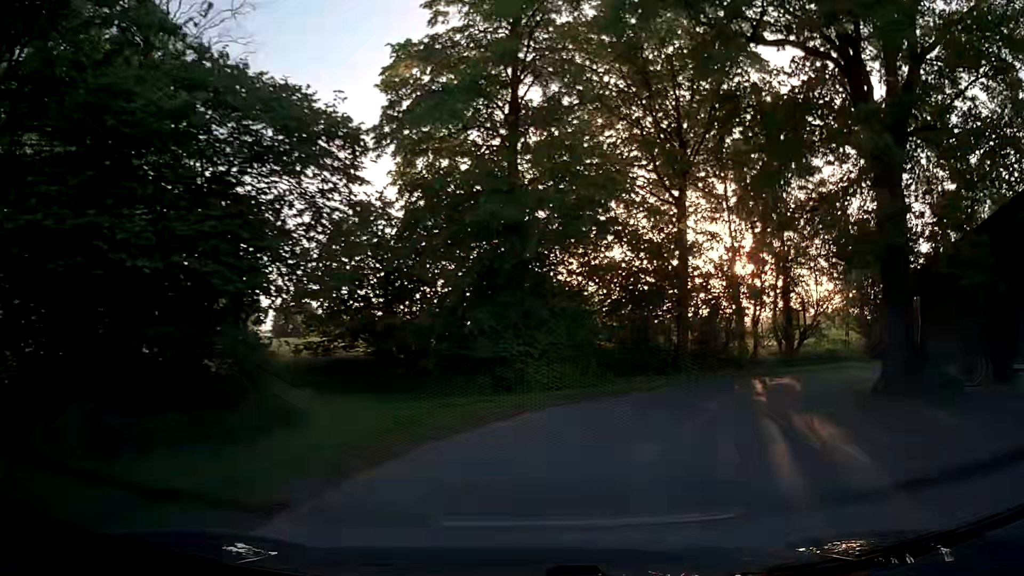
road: unclassified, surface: asphalt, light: Day
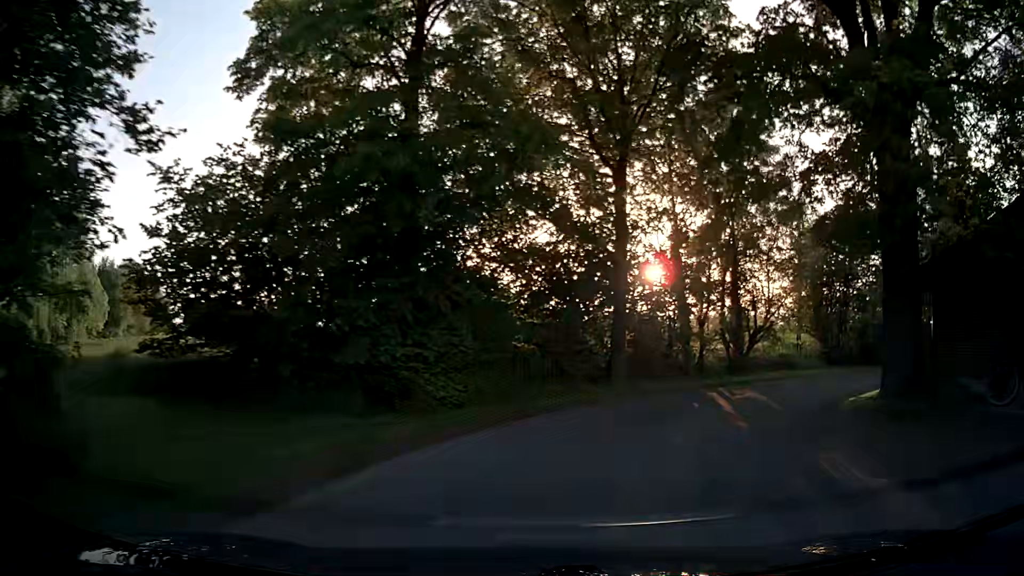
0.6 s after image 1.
(+0.2, +4.4) m; +6°
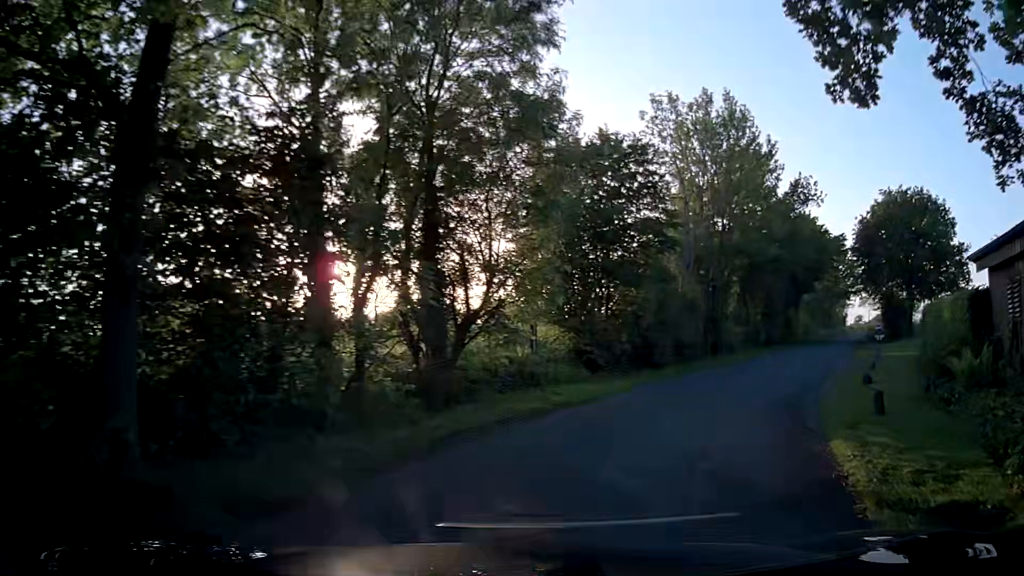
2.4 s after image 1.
(+3.1, +12.8) m; +28°
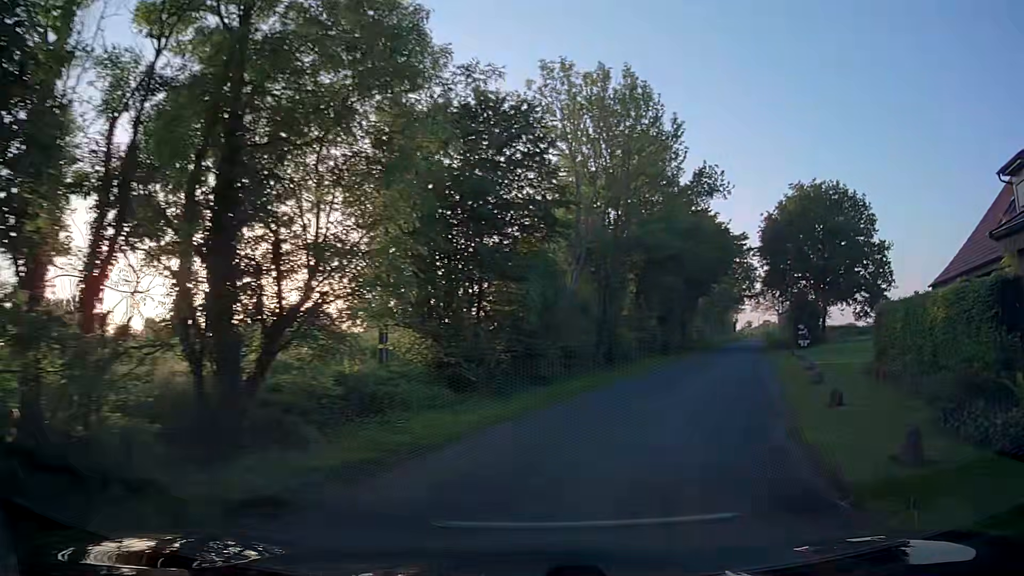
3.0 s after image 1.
(+0.4, +4.7) m; +9°
